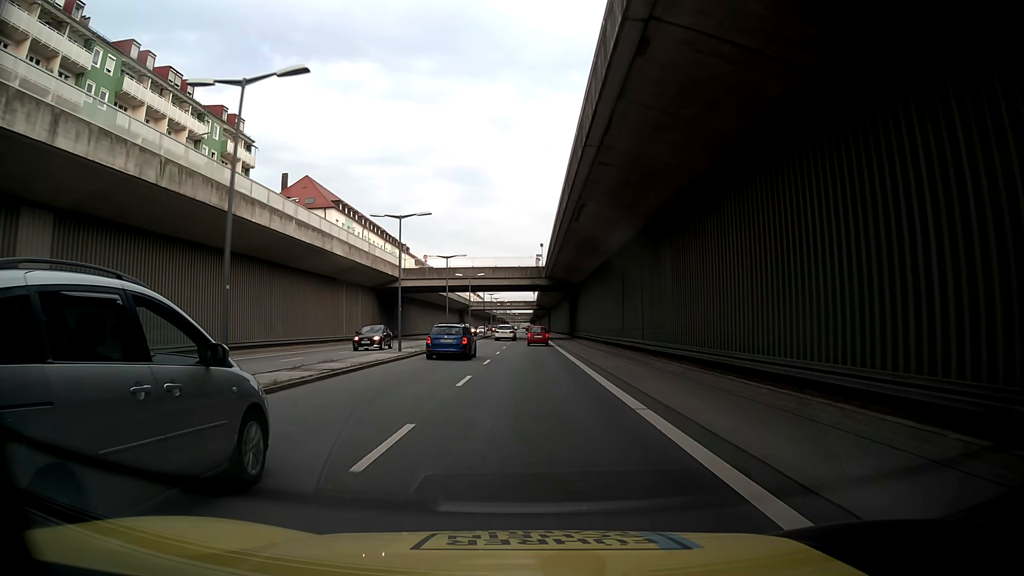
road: trunk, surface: asphalt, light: Day
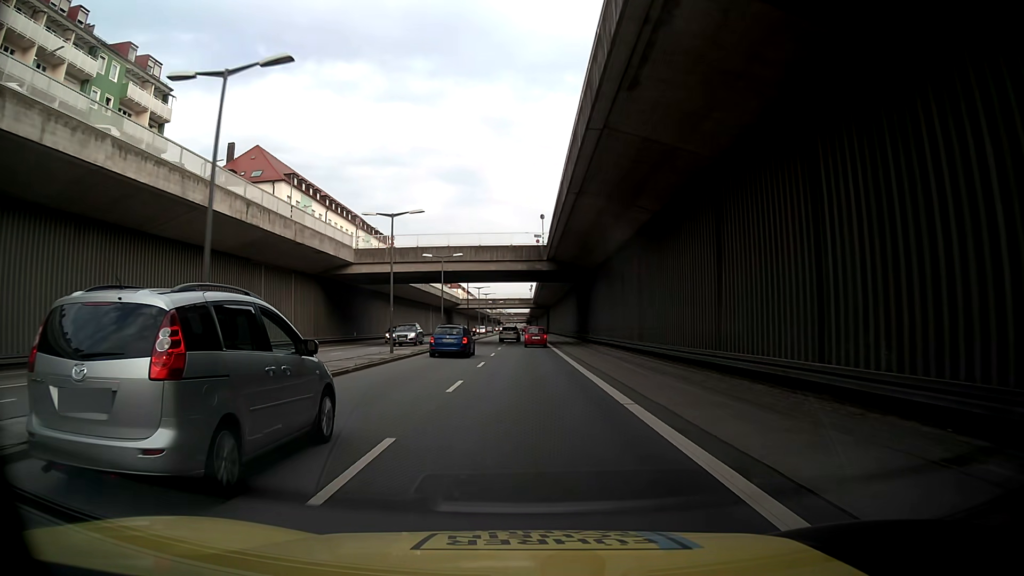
(+0.1, +19.1) m; 0°
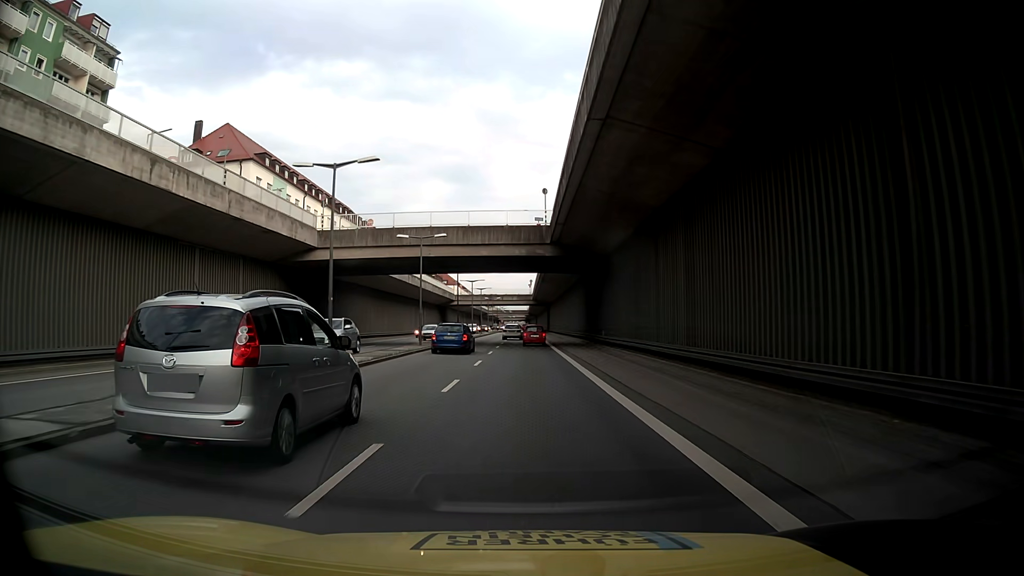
(+0.1, +9.4) m; +1°
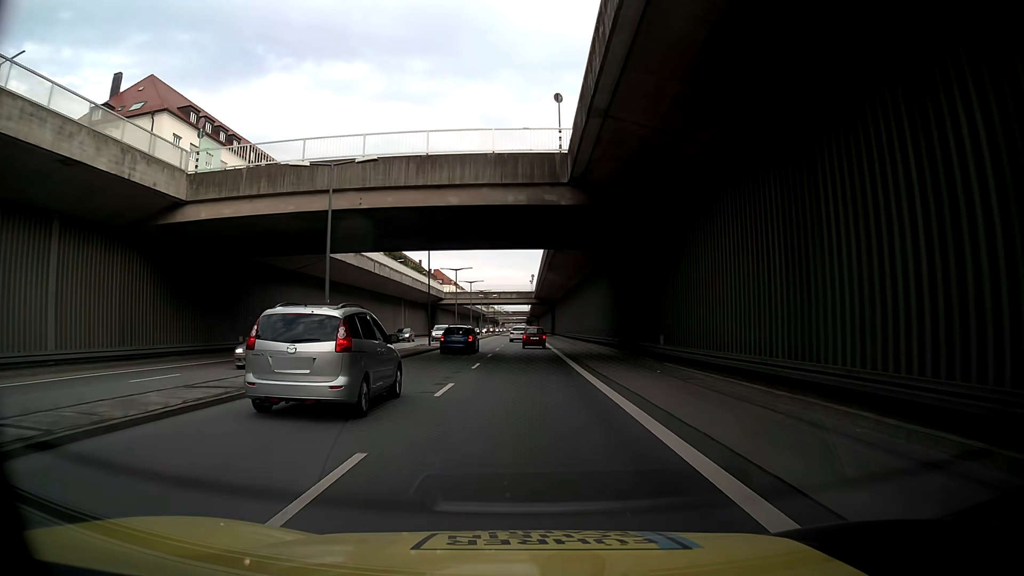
(0.0, +18.6) m; 0°
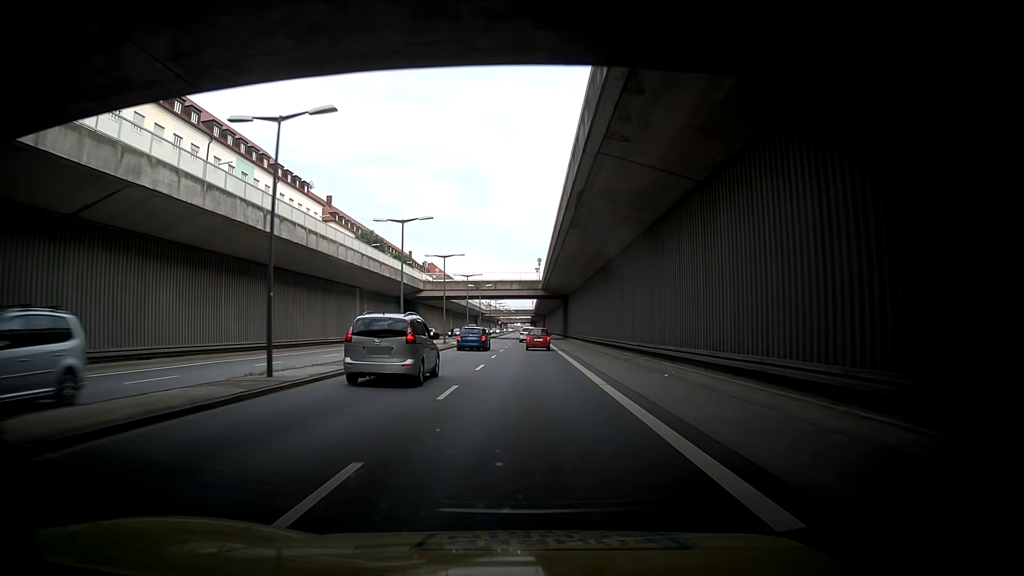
(+0.1, +27.4) m; +1°
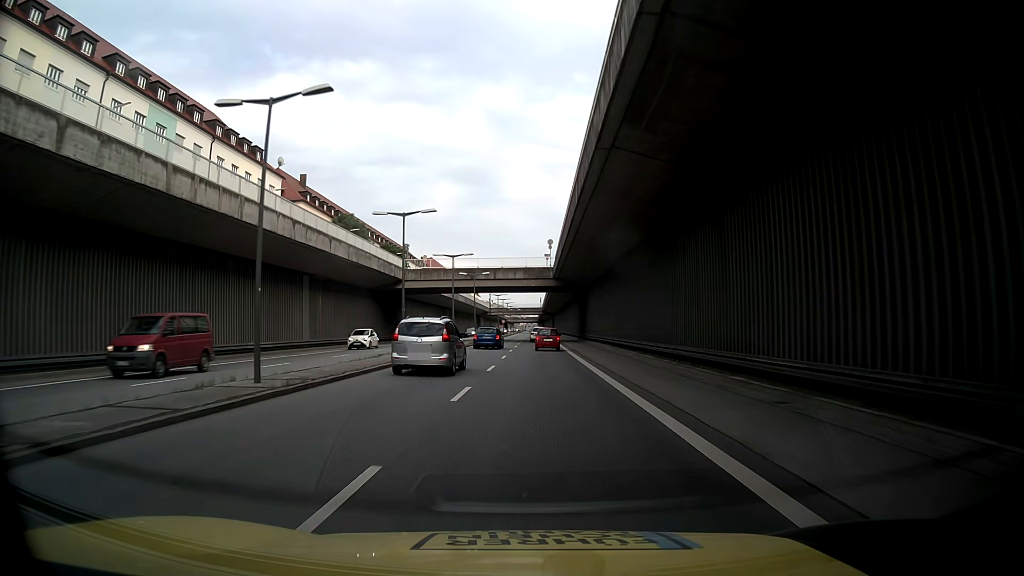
(0.0, +18.1) m; -1°
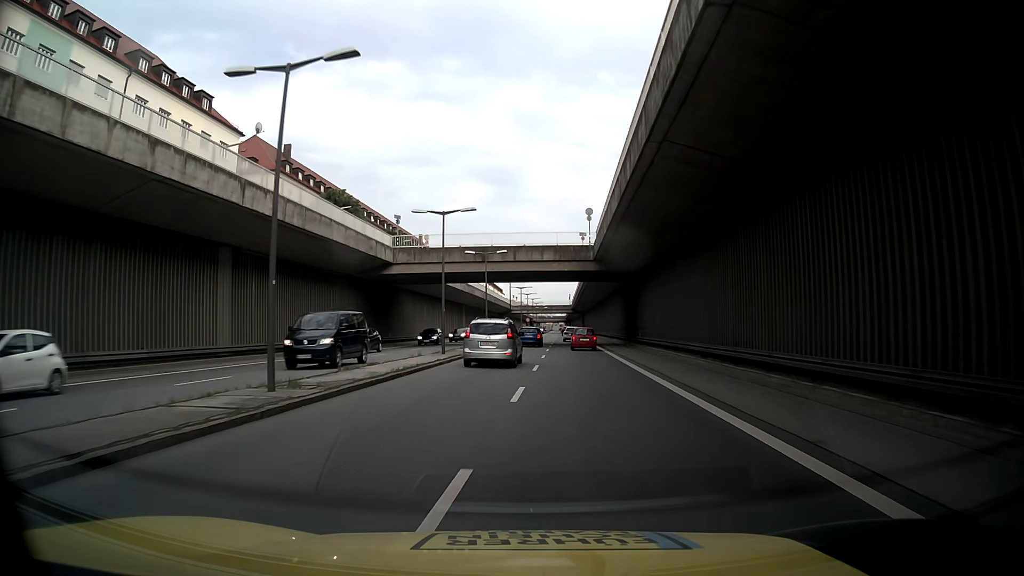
(-0.2, +18.0) m; -3°
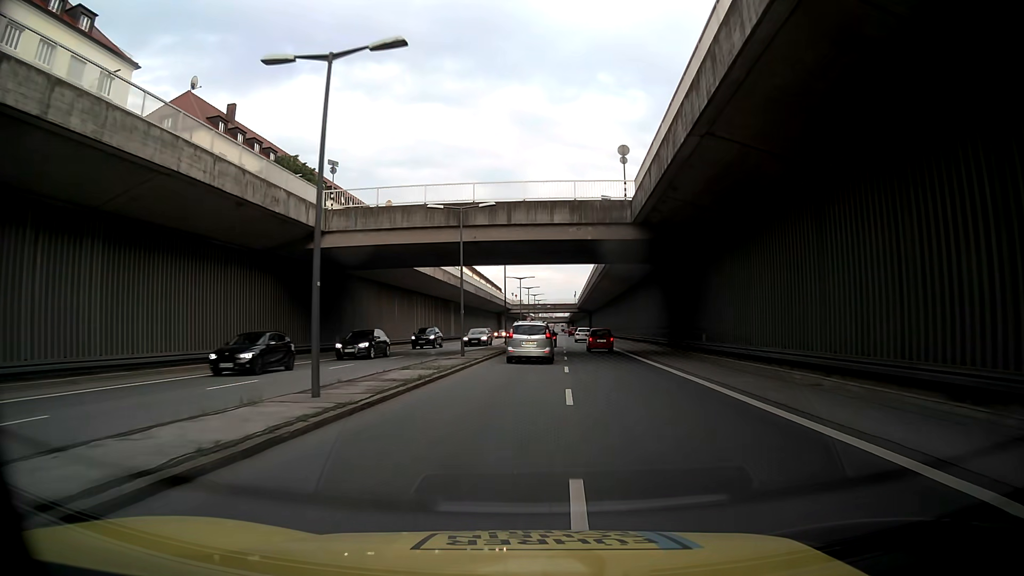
(0.0, +18.4) m; 0°
(0, +10) (0, +20) (0, +30) (+1, +40) (+1, +50) (+2, +60) (+2, +70) (+3, +80) (+3, +90) (+4, +100) m
